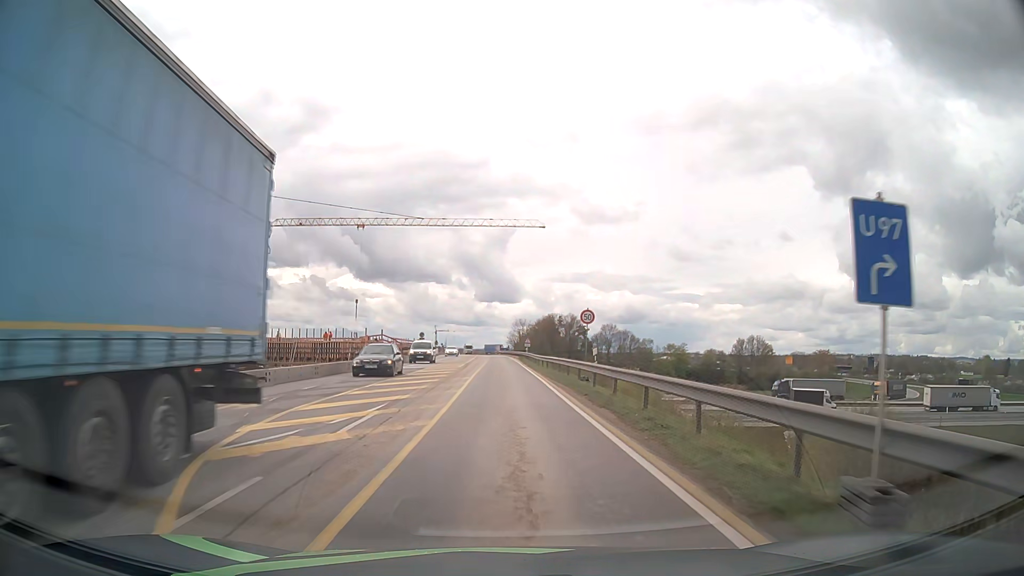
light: Day
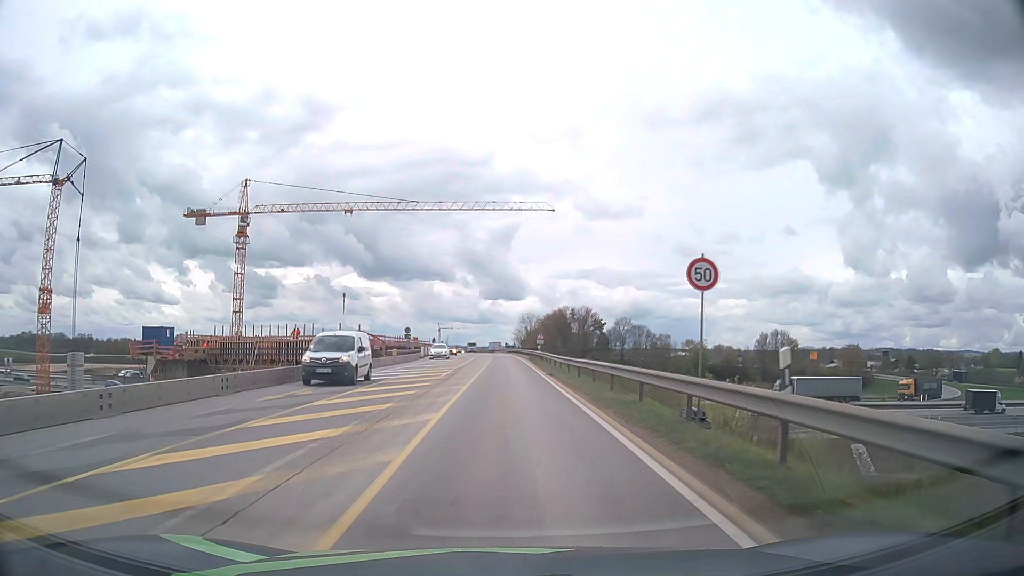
(-0.1, +15.7) m; -1°
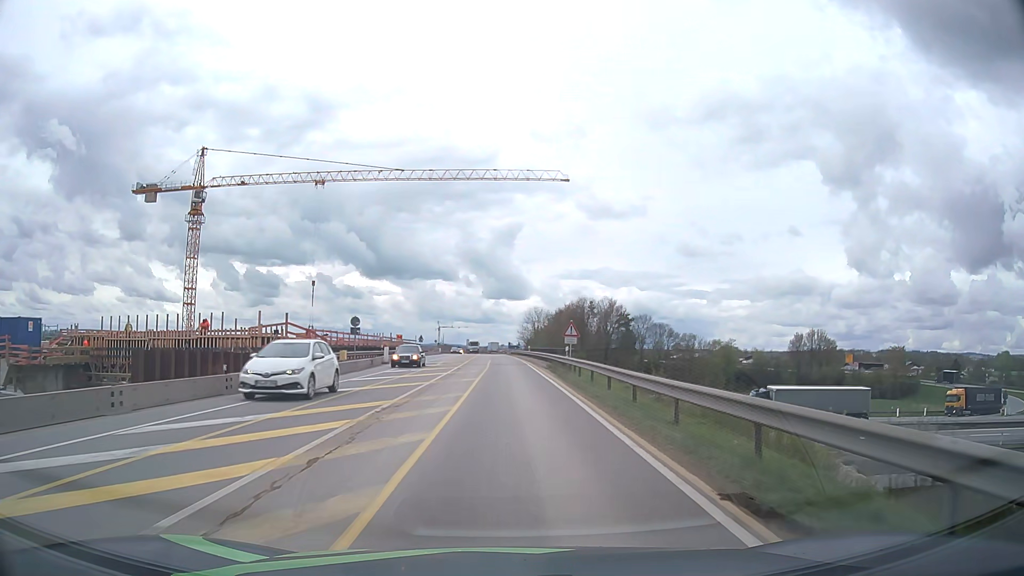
(-0.1, +23.6) m; 0°
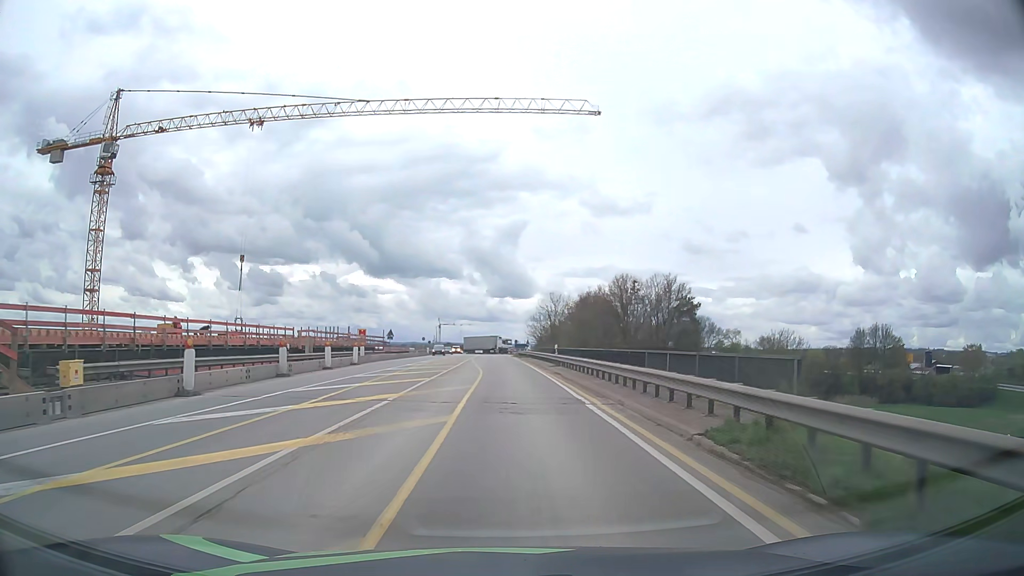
(-0.1, +31.6) m; 0°
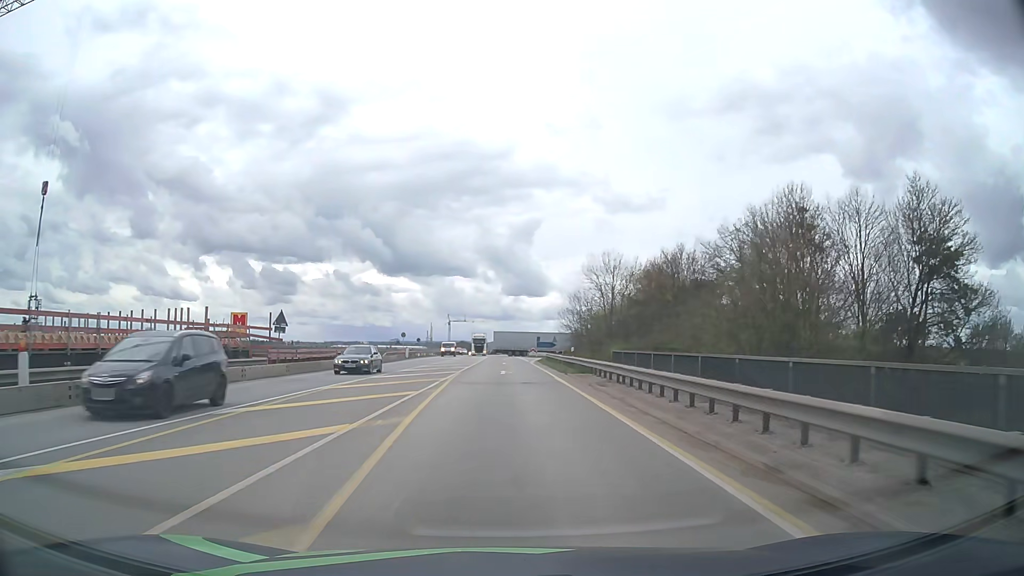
(-0.4, +39.6) m; -1°
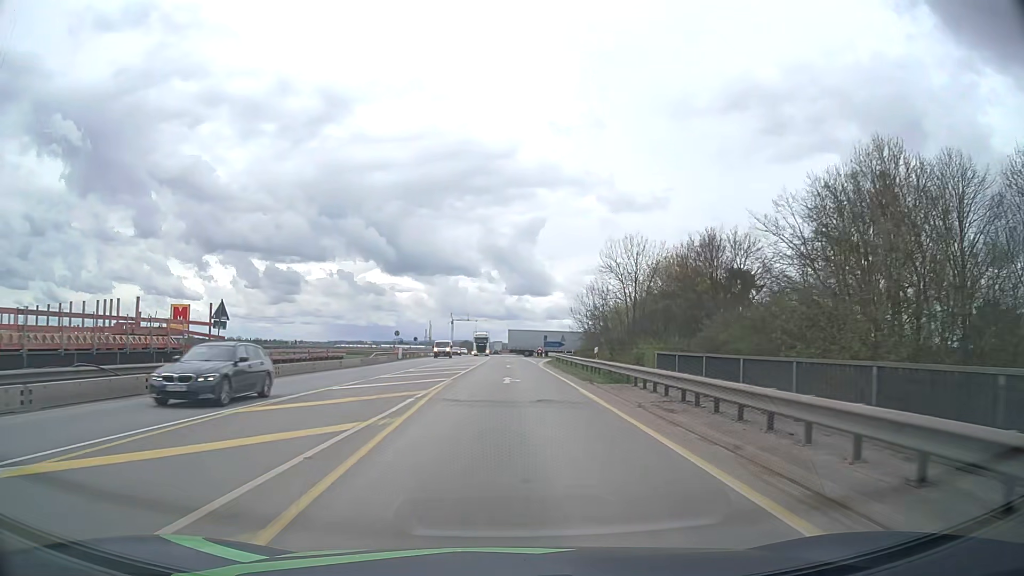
(0.0, +7.9) m; 0°
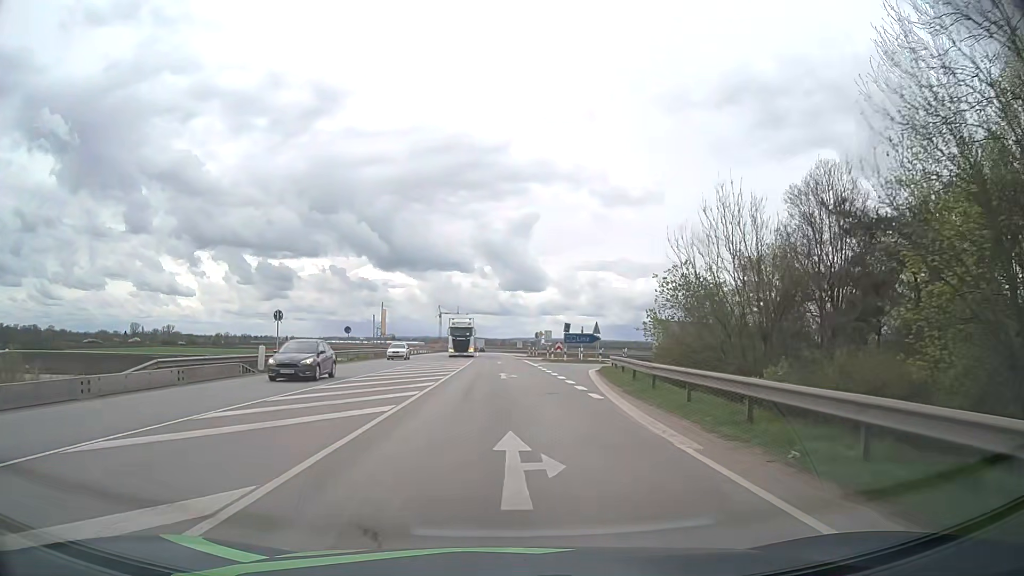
(+0.1, +38.7) m; 0°
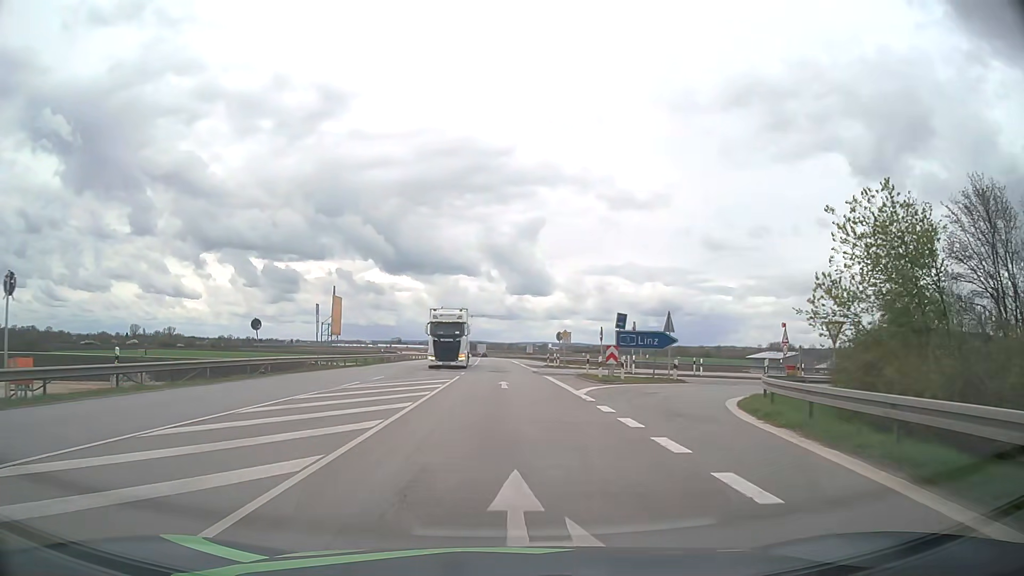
(-0.1, +22.9) m; -1°
(0, +10) (0, +20) (0, +30) (0, +40) (0, +50) (-1, +60) (-1, +70) (-1, +80) (-1, +90) (-2, +100) m
